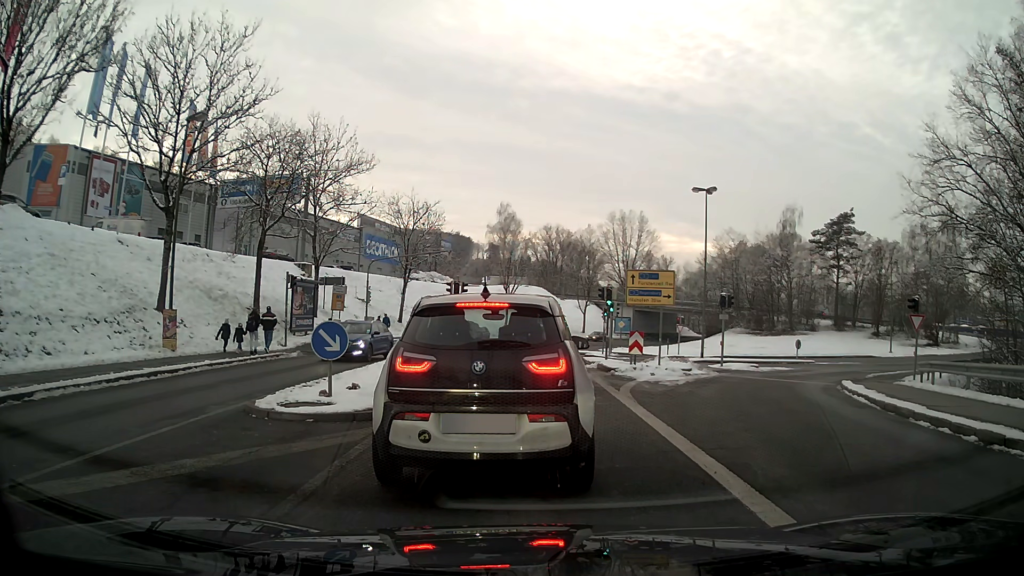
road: tertiary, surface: asphalt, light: Day
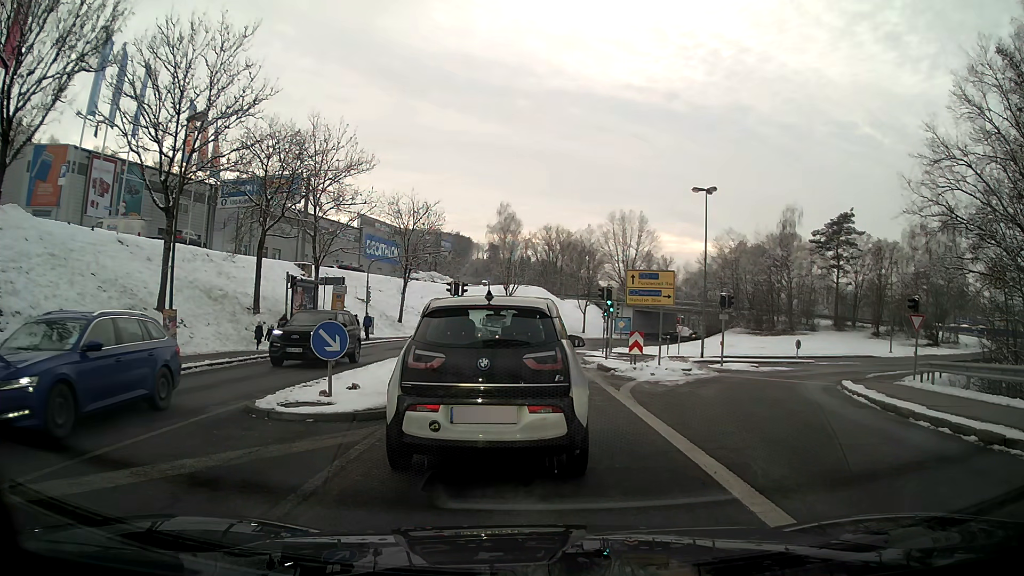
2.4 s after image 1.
(0.0, 0.0) m; 0°
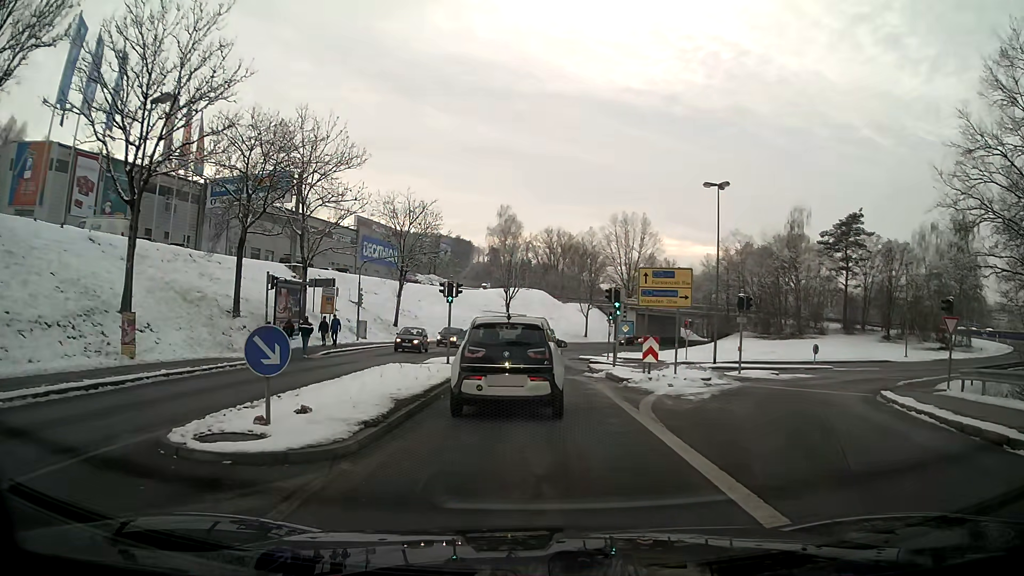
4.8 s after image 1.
(0.0, +2.9) m; 0°
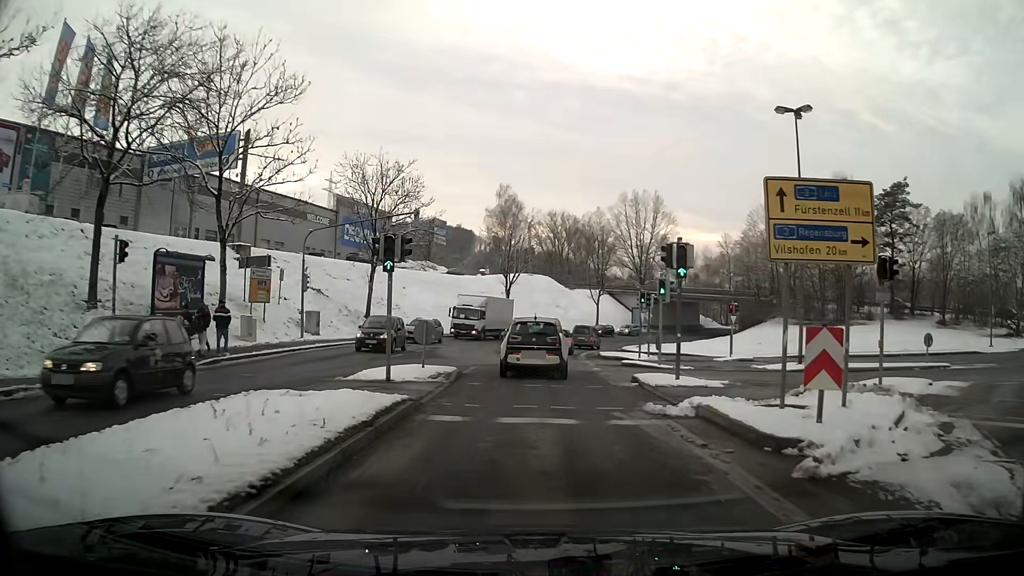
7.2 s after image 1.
(0.0, +12.5) m; 0°
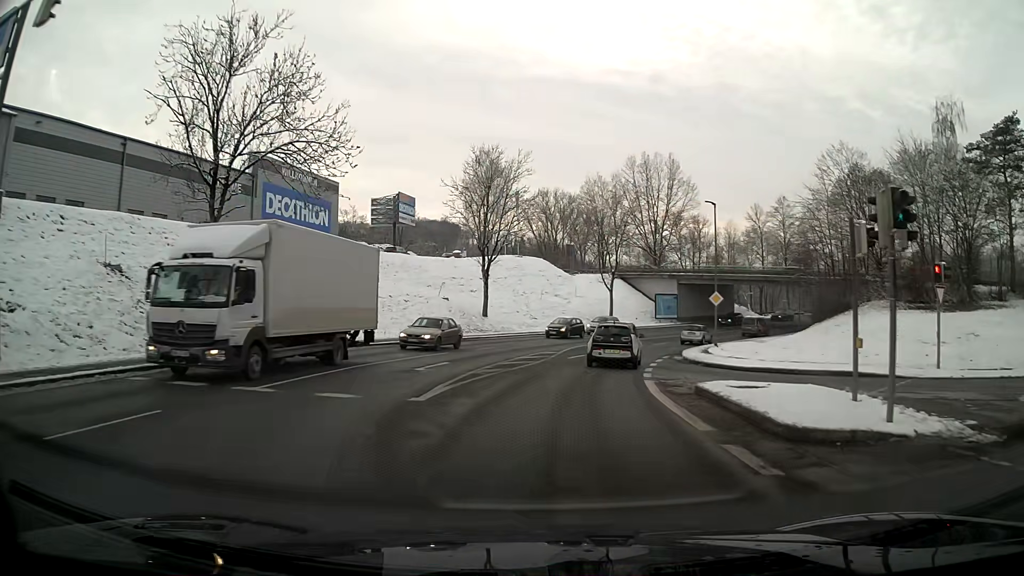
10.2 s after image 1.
(+0.1, +25.4) m; +2°
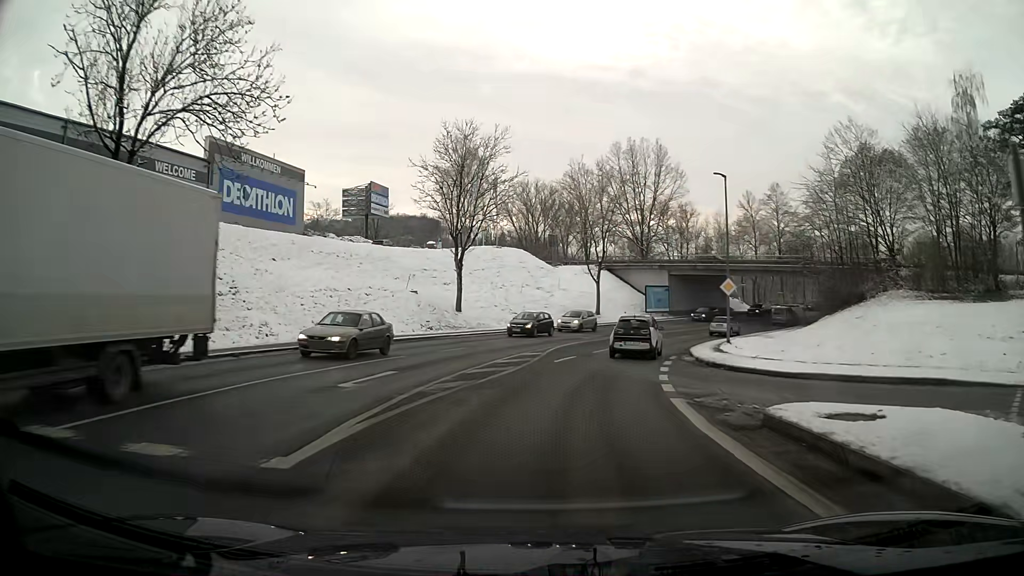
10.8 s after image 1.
(+0.1, +5.9) m; +2°
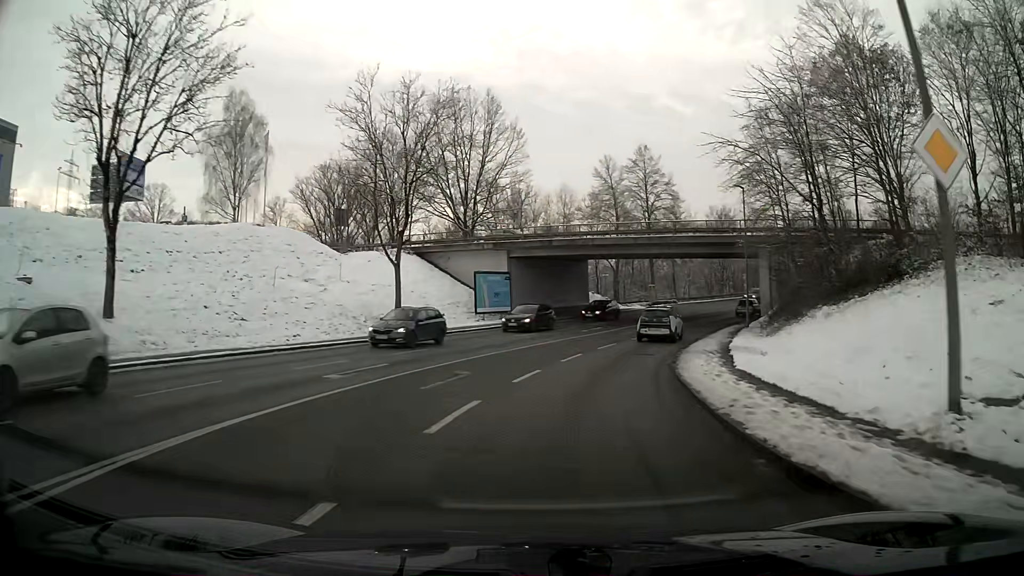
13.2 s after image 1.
(+3.4, +25.8) m; +16°
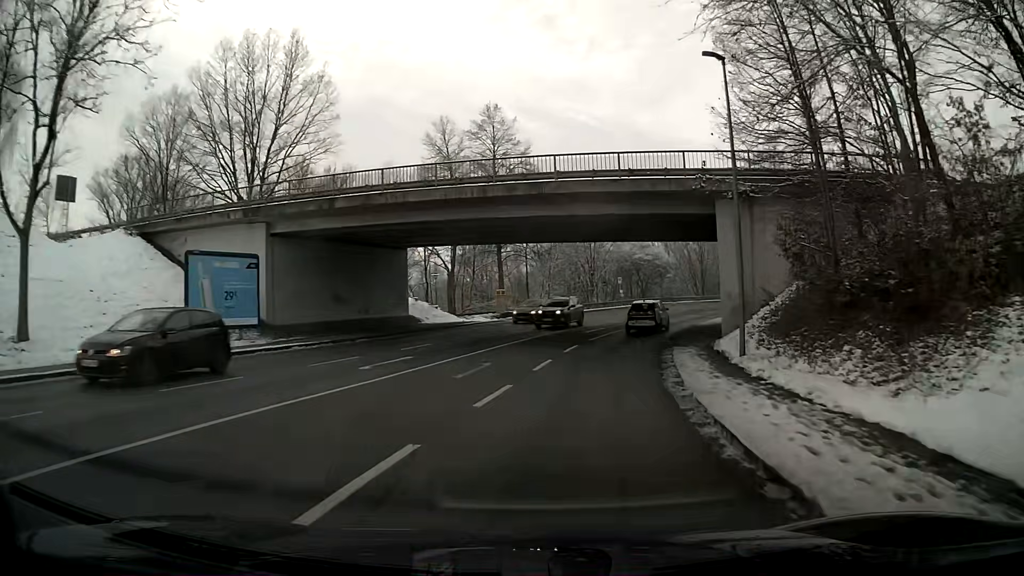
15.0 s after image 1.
(+2.6, +21.6) m; +13°
(0, +10) (+2, +20) (+3, +30) (+4, +40) (+8, +49) (+13, +58) (+18, +66) (+24, +74) (+31, +82) (+38, +88) m
